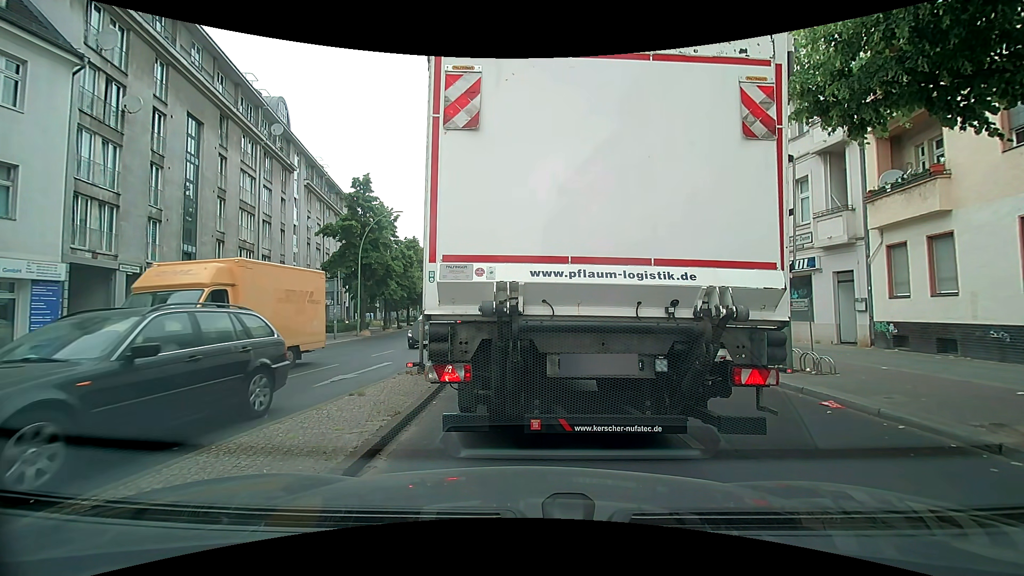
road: secondary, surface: asphalt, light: Day
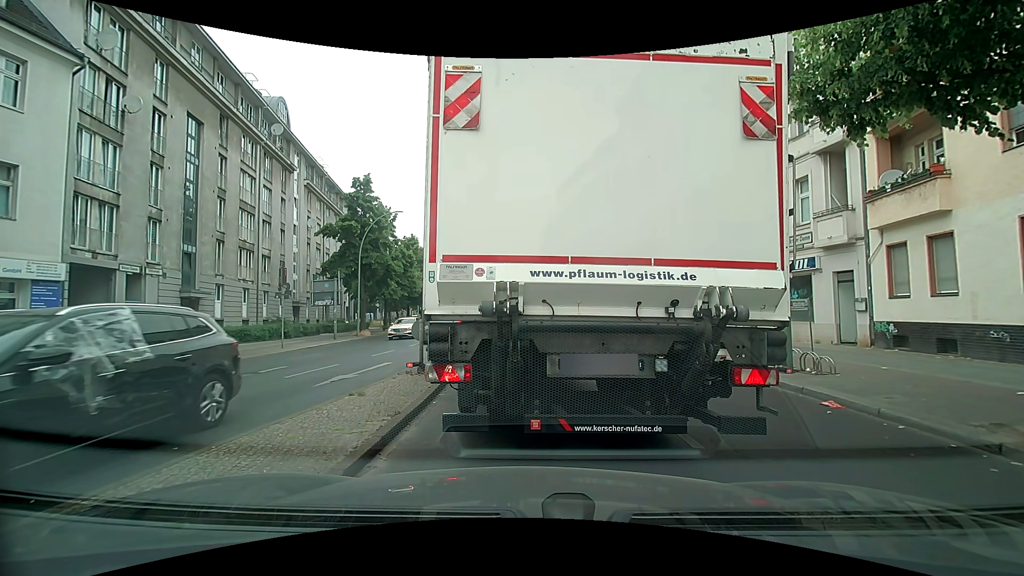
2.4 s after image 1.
(0.0, 0.0) m; 0°
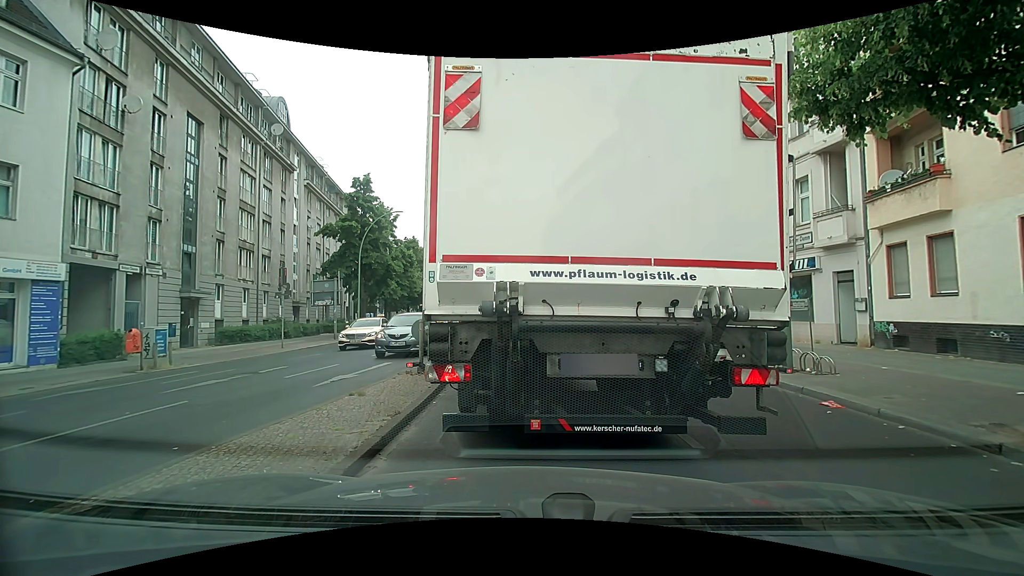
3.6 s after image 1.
(0.0, 0.0) m; 0°
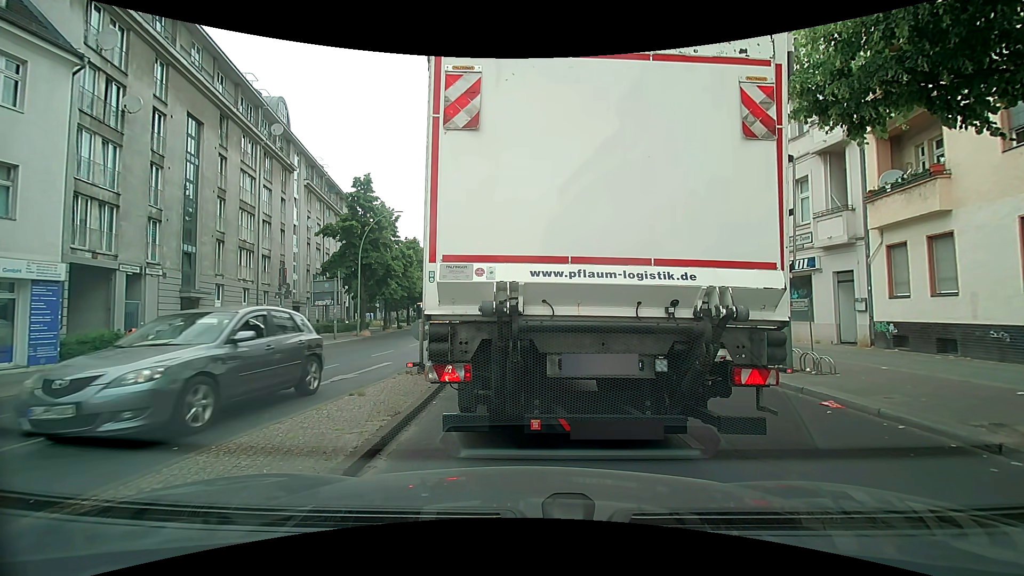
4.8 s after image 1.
(0.0, 0.0) m; 0°
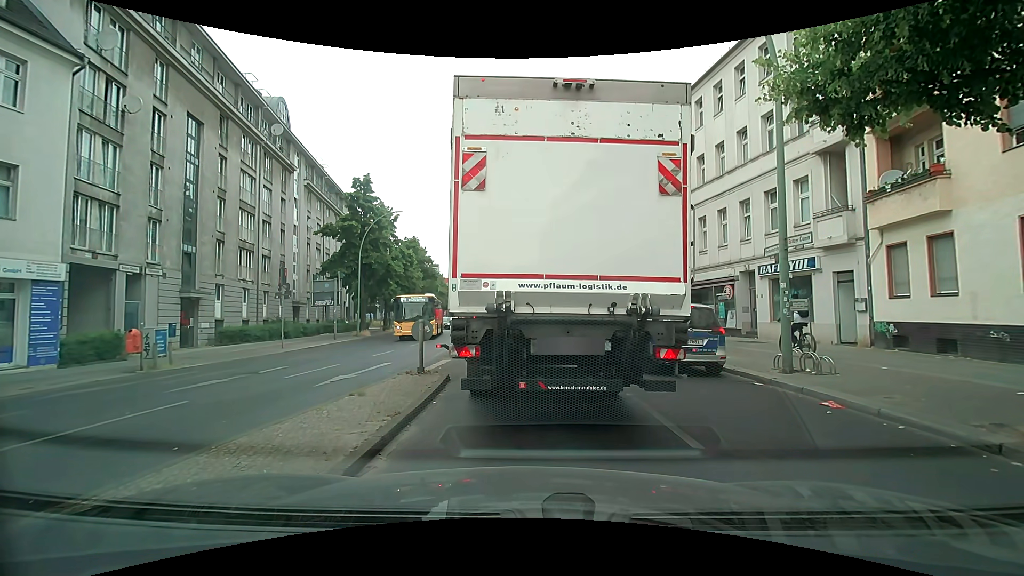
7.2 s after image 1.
(0.0, 0.0) m; 0°
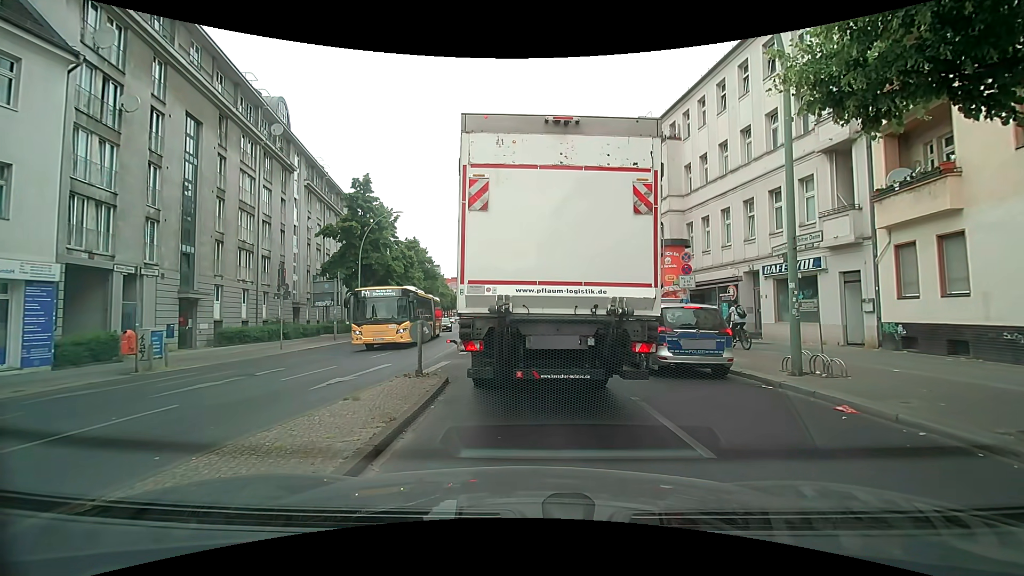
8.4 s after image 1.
(0.0, +0.2) m; 0°
